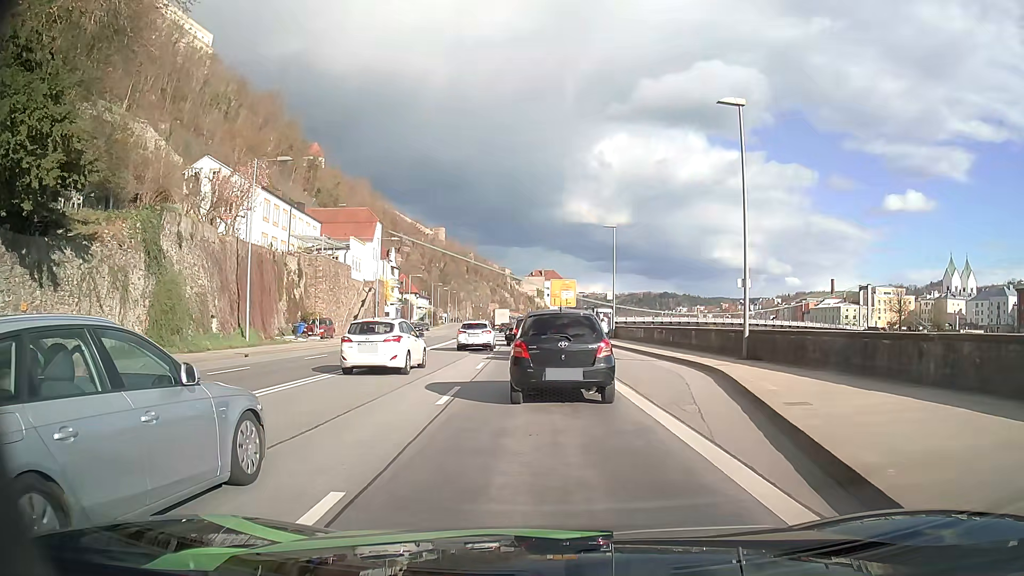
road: primary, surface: asphalt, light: Day
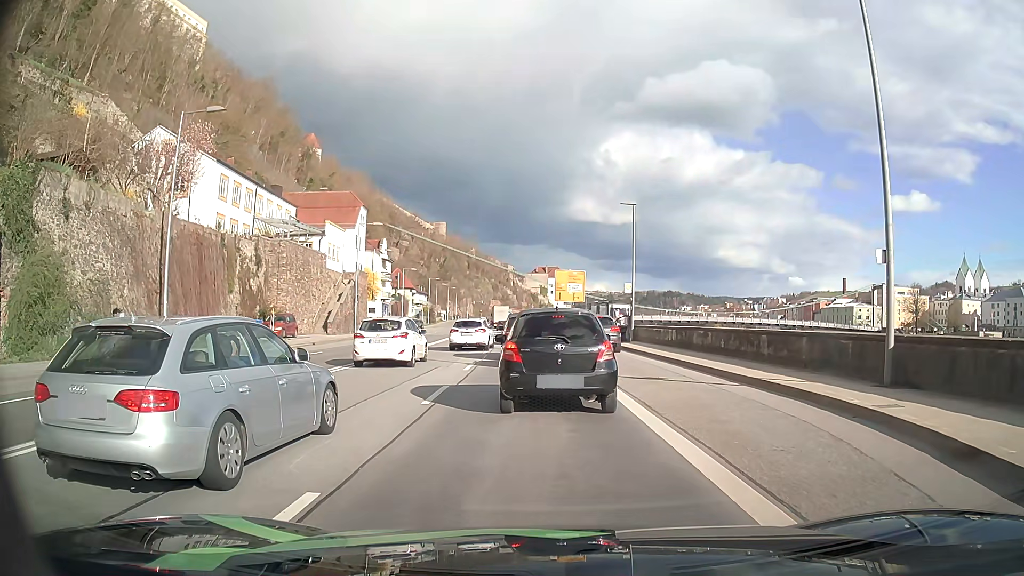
(0.0, +9.0) m; 0°
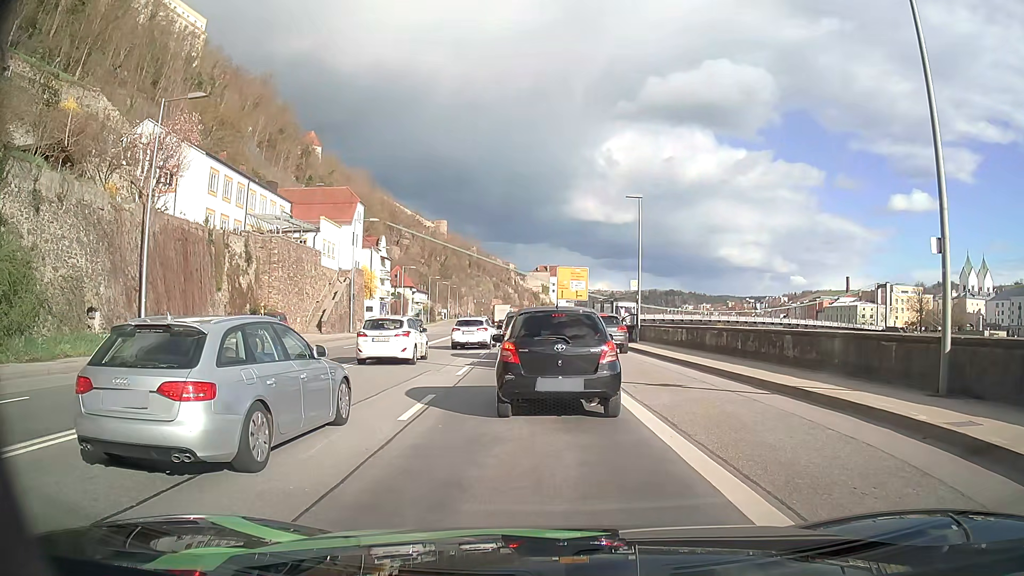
(0.0, +1.9) m; -1°
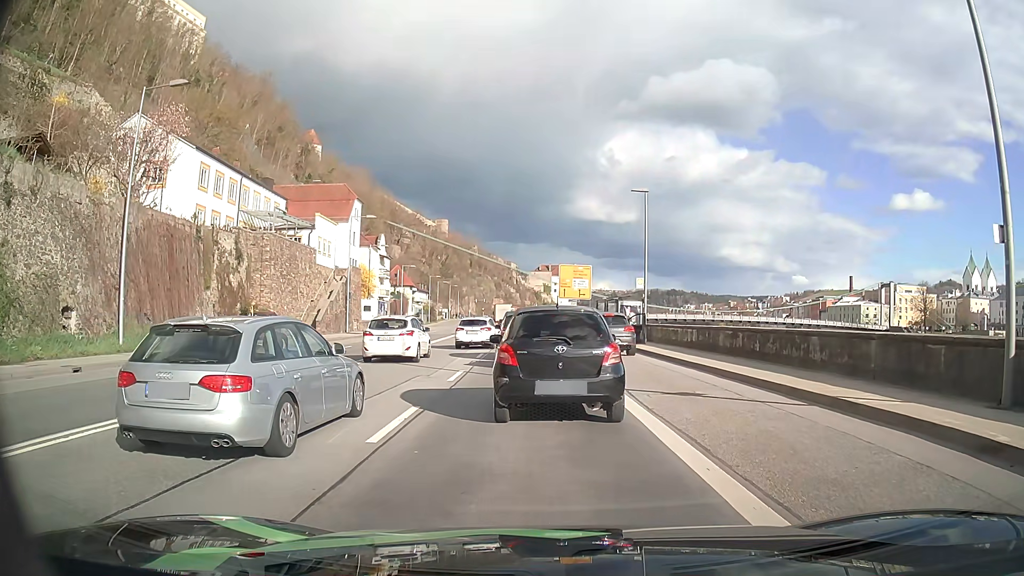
(0.0, +1.7) m; +2°
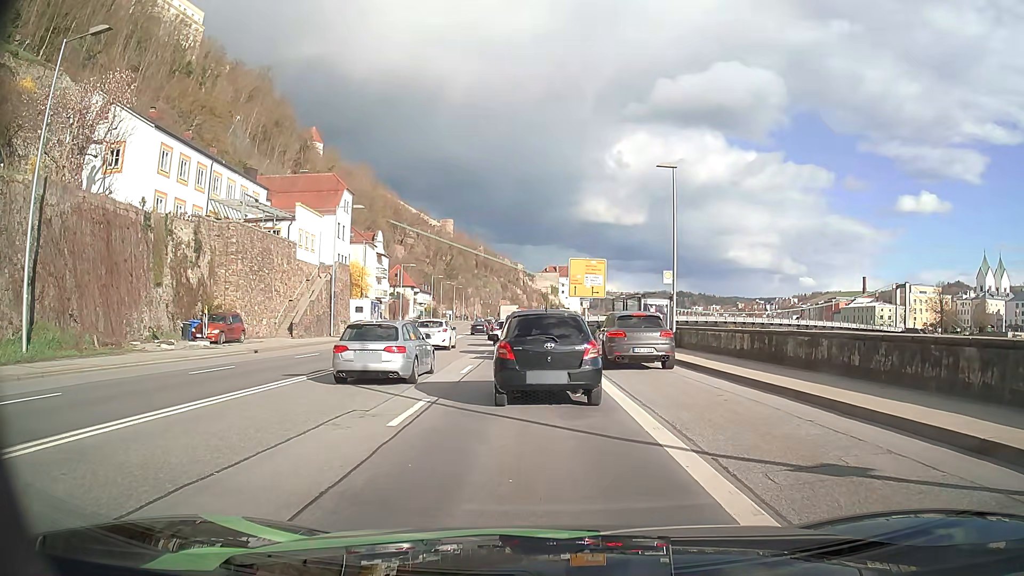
(-0.1, +6.3) m; -1°
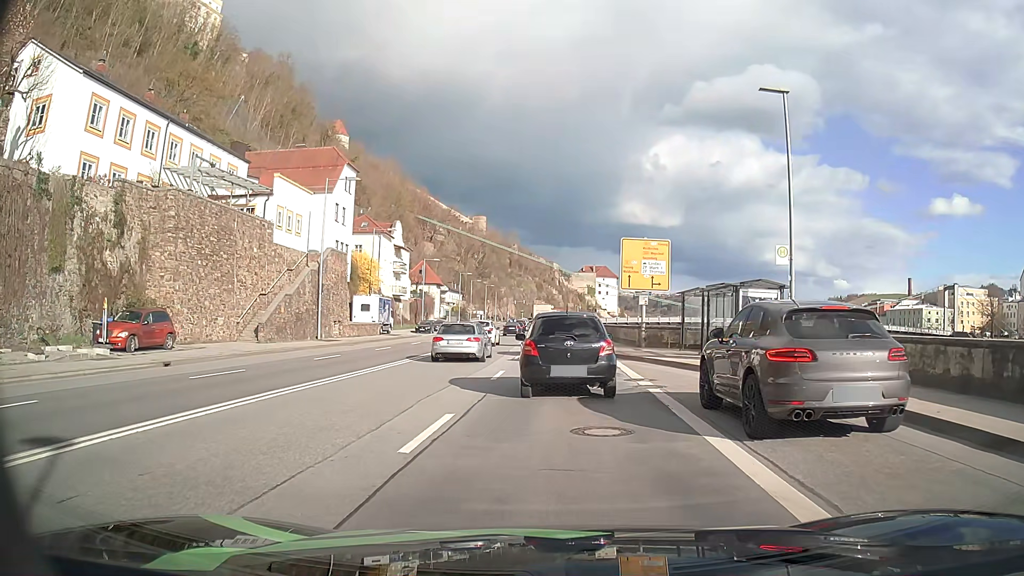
(-0.5, +11.2) m; -4°
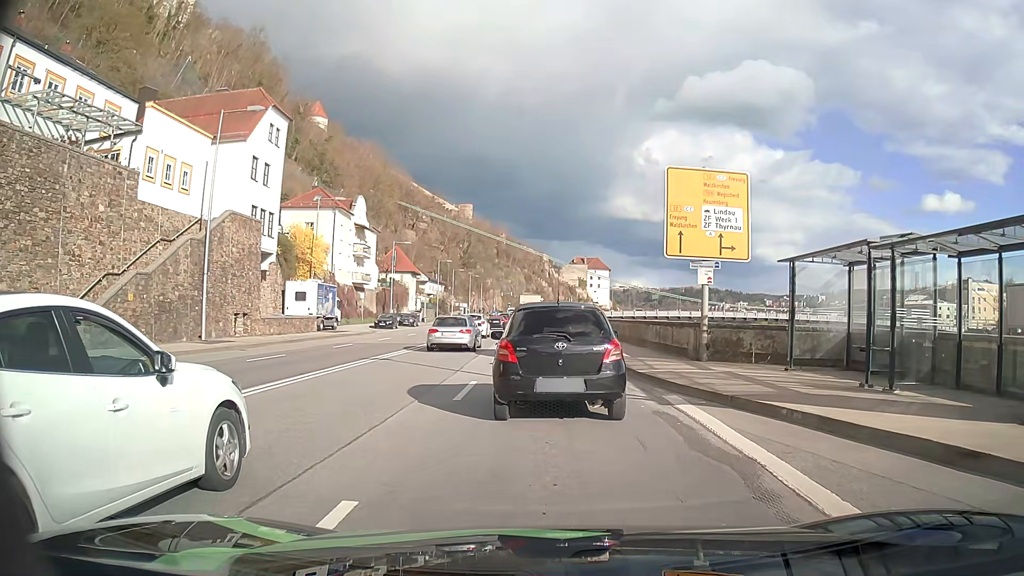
(0.0, +14.0) m; +1°
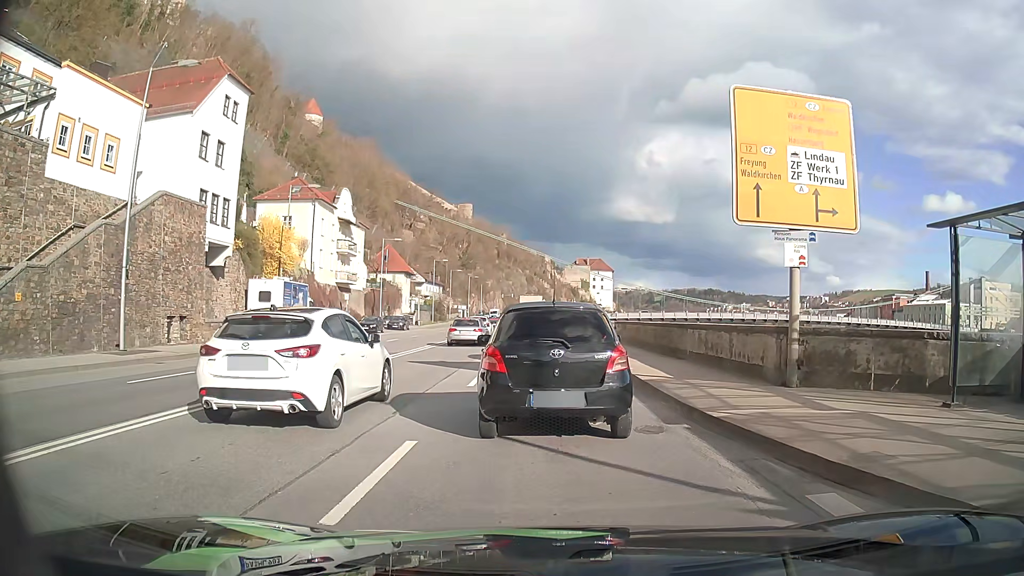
(-0.1, +6.3) m; 0°
(0, +10) (0, +20) (-1, +30) (-1, +40) (-1, +50) (-2, +60) (-2, +70) (-3, +80) (-3, +90) (-4, +100) m
